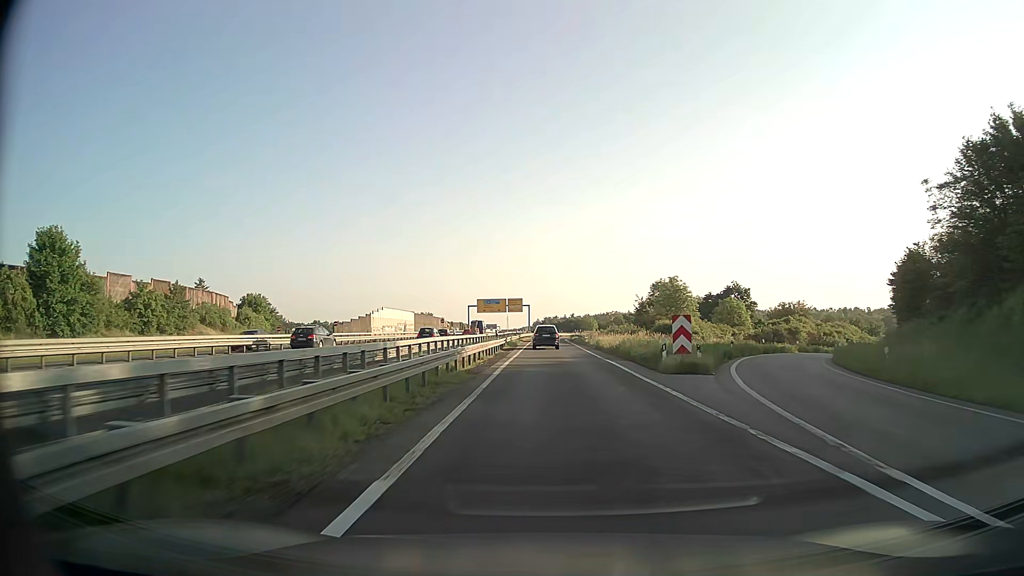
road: motorway_link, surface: asphalt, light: Day
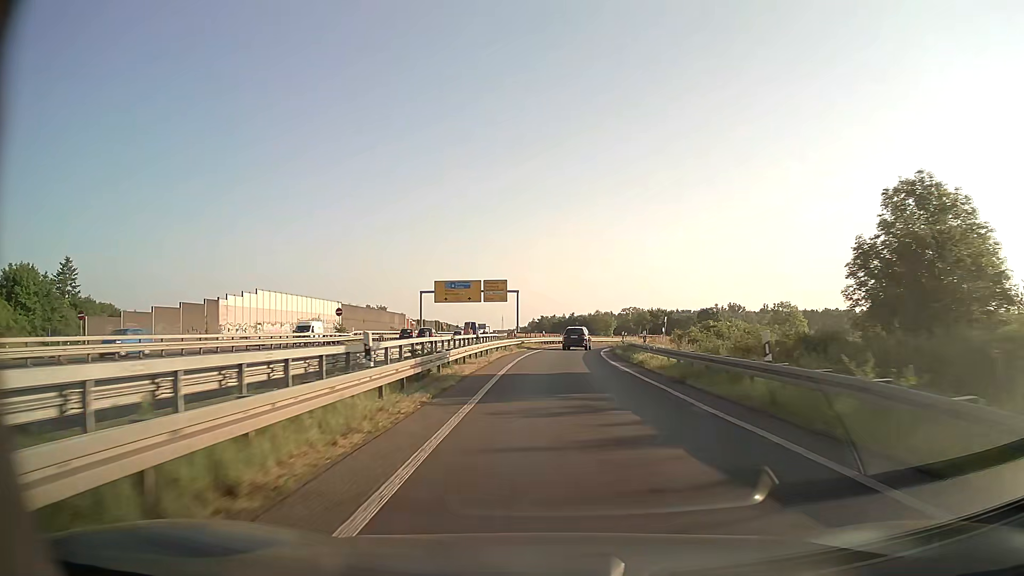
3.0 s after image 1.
(-0.4, +61.7) m; 0°
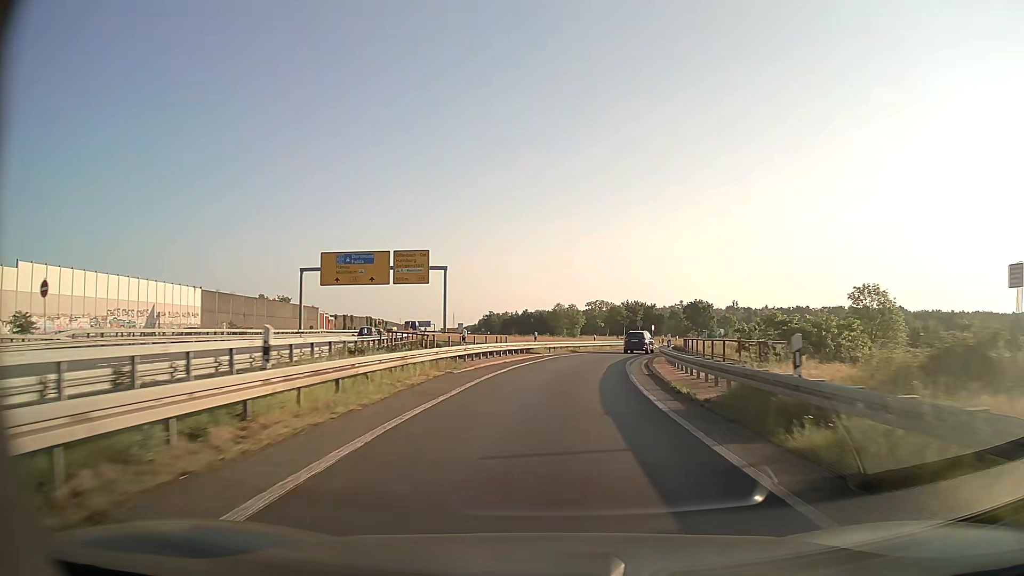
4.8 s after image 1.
(+1.0, +35.5) m; +4°
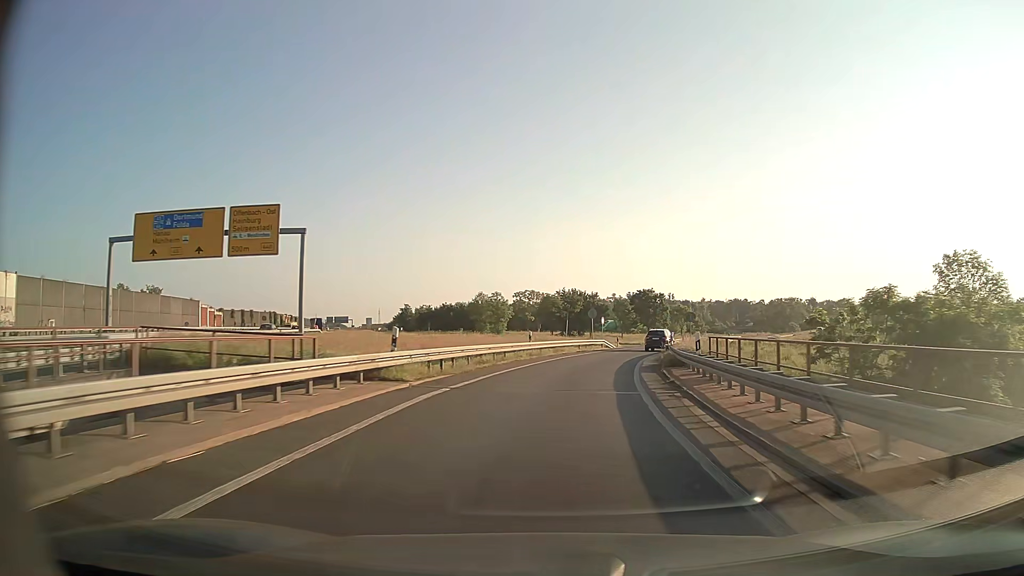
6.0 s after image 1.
(+1.1, +23.0) m; +6°
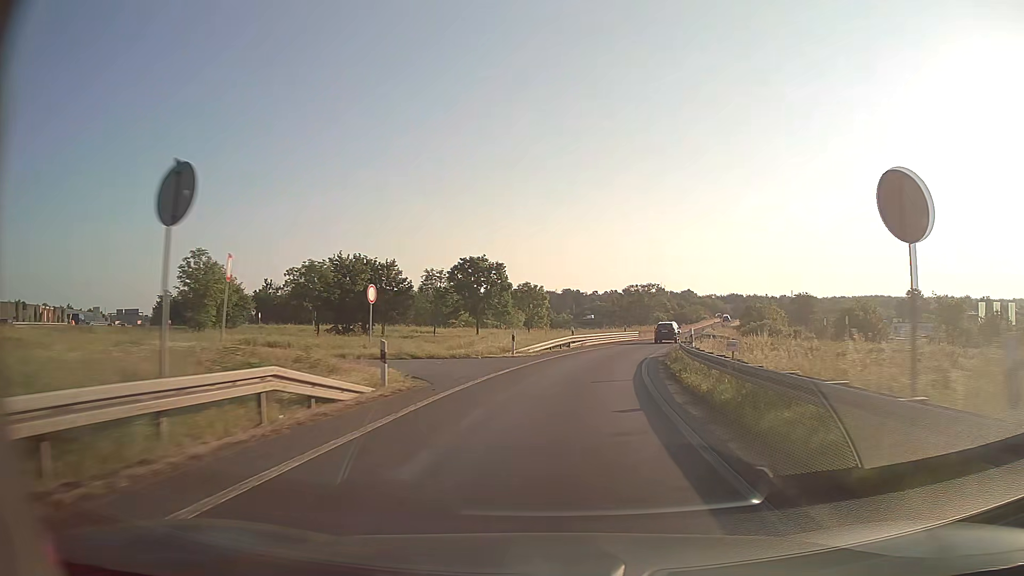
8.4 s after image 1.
(+5.5, +44.4) m; +15°
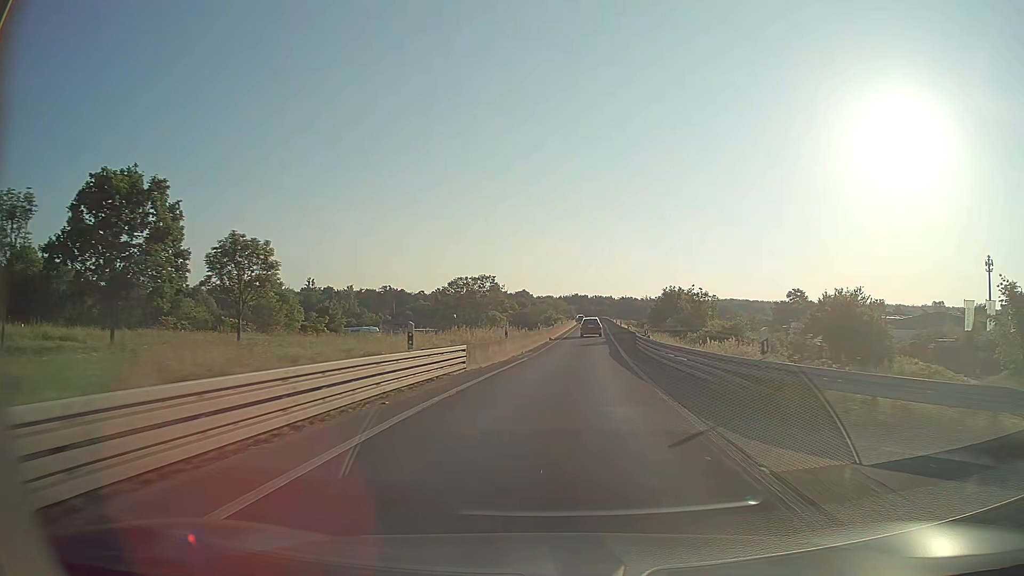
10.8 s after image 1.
(+5.7, +43.0) m; +14°
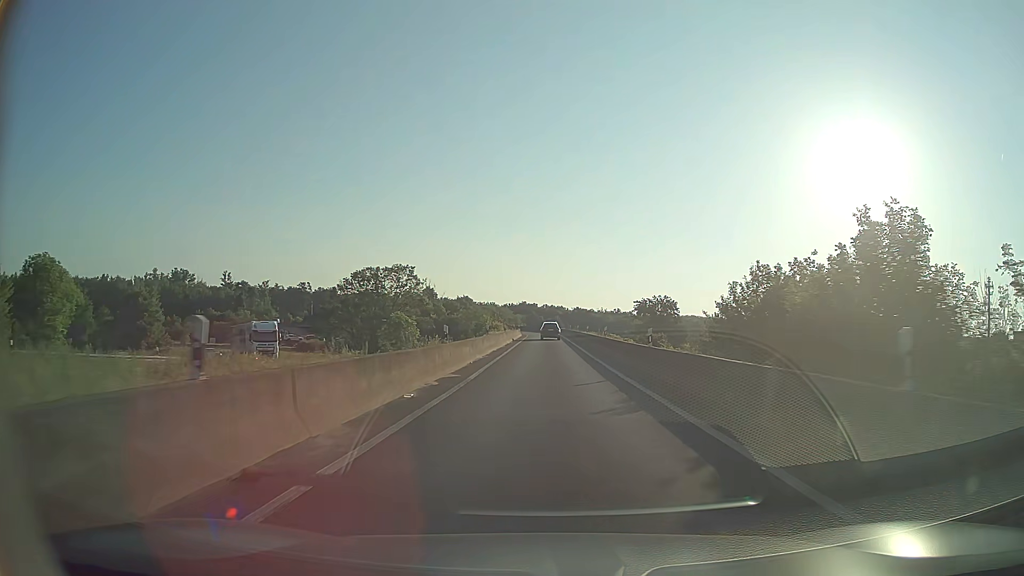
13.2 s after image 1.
(+2.2, +42.0) m; +5°
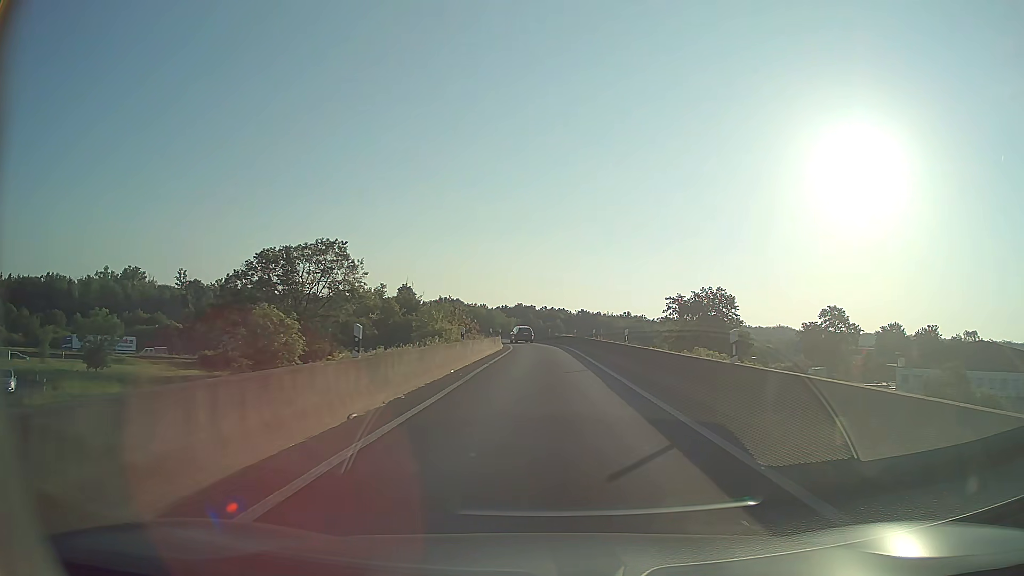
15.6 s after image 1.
(+0.1, +40.1) m; 0°
(0, +10) (0, +20) (0, +30) (0, +40) (-1, +50) (-1, +60) (-3, +70) (-5, +80) (-8, +89) (-13, +98) m
